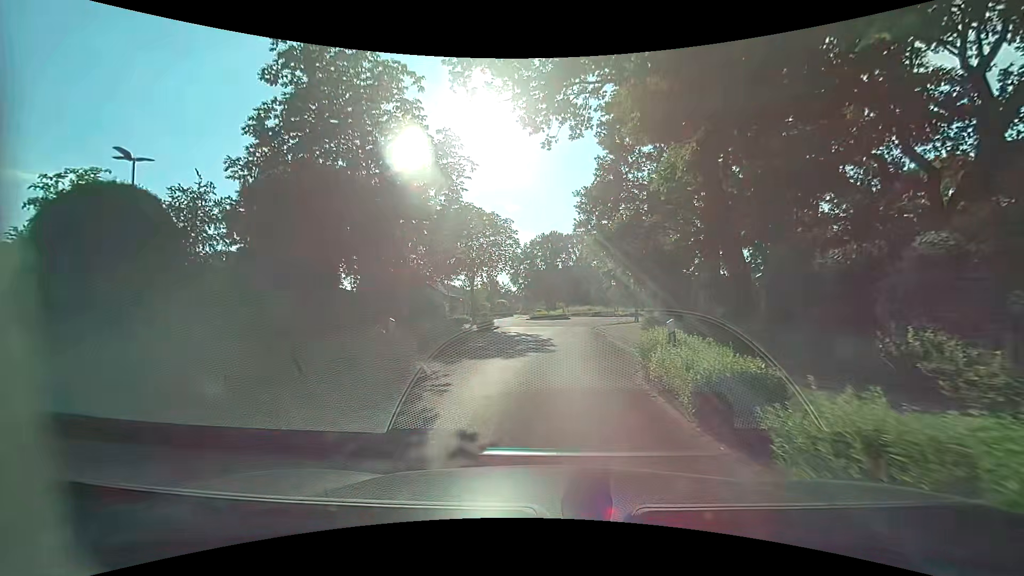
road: residential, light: Day
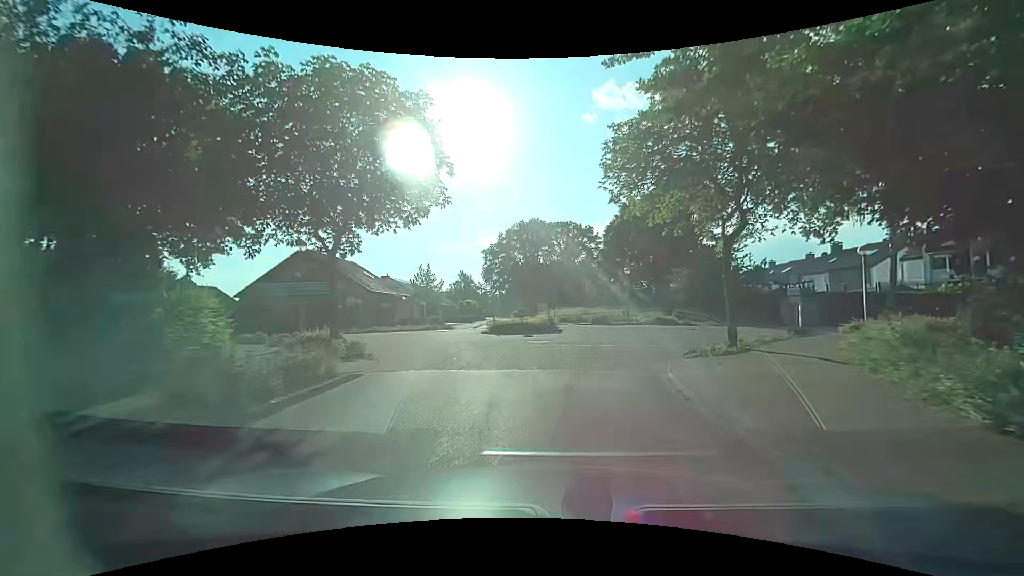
(+0.9, +20.3) m; +3°
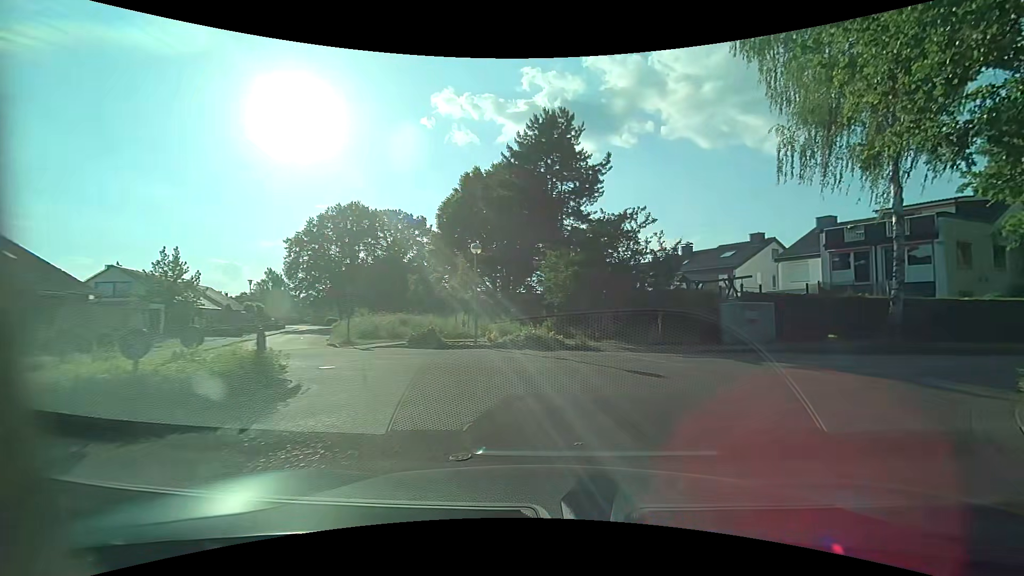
(+1.6, +15.9) m; +19°
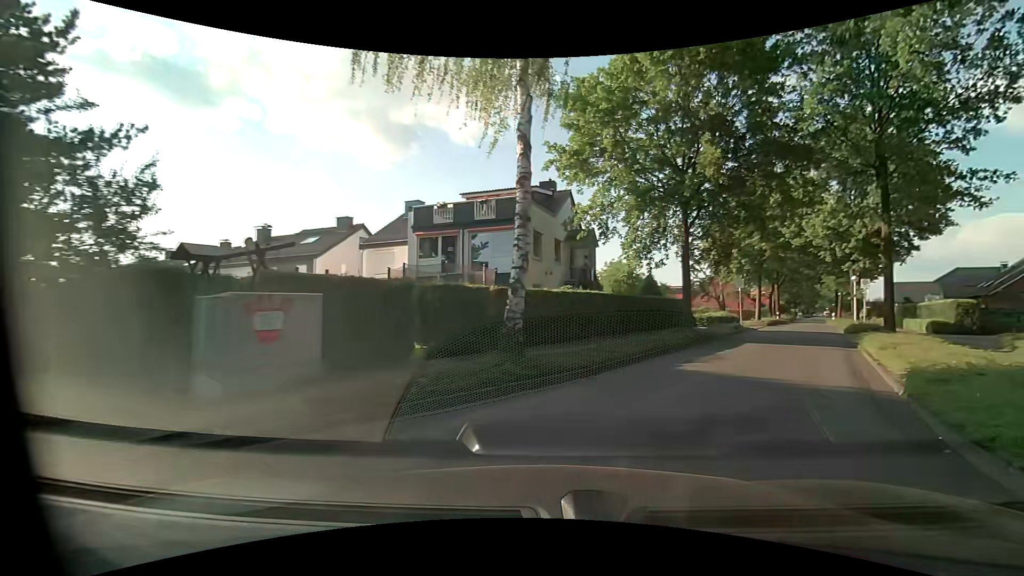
(+4.3, +11.0) m; +45°
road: unclassified
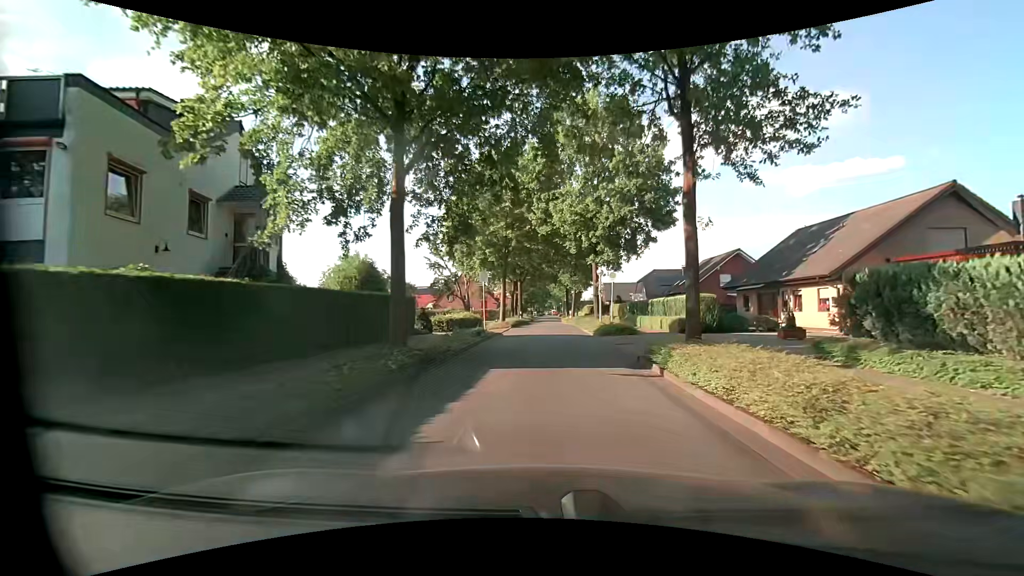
(+3.1, +10.5) m; +29°
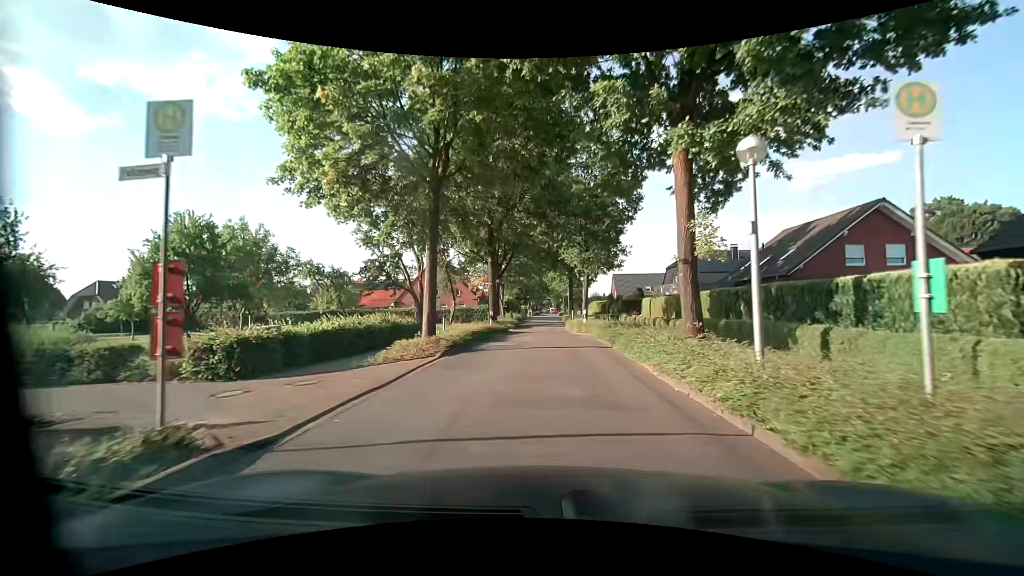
(-0.1, +23.5) m; -2°
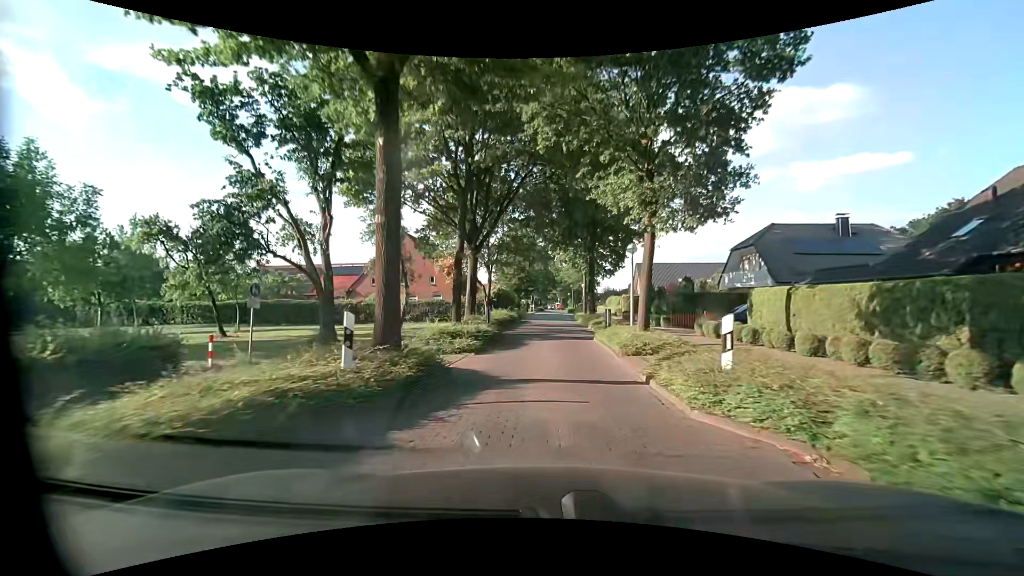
(-0.1, +20.0) m; 0°
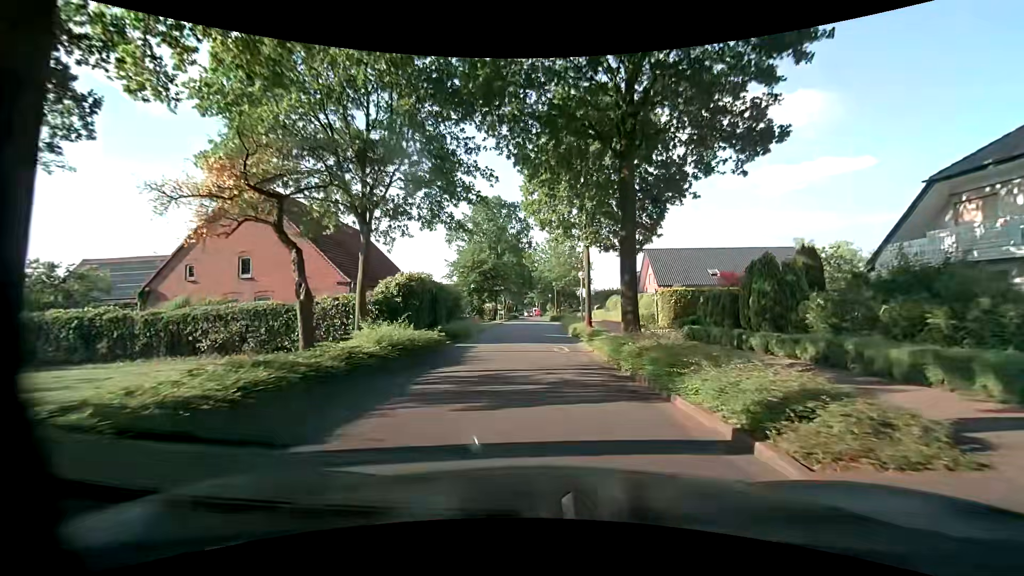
(+0.2, +25.0) m; +3°
